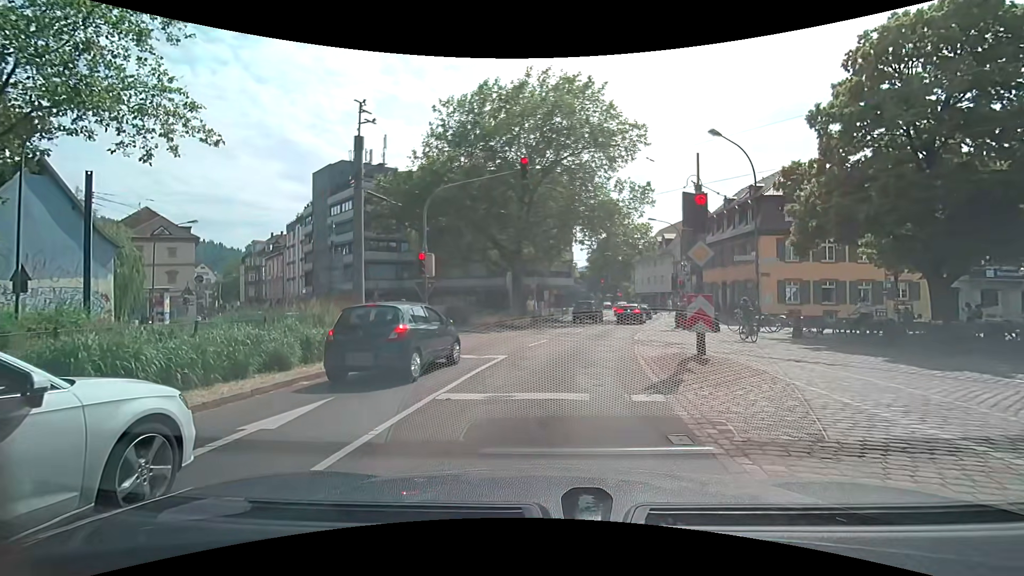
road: primary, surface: asphalt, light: Day
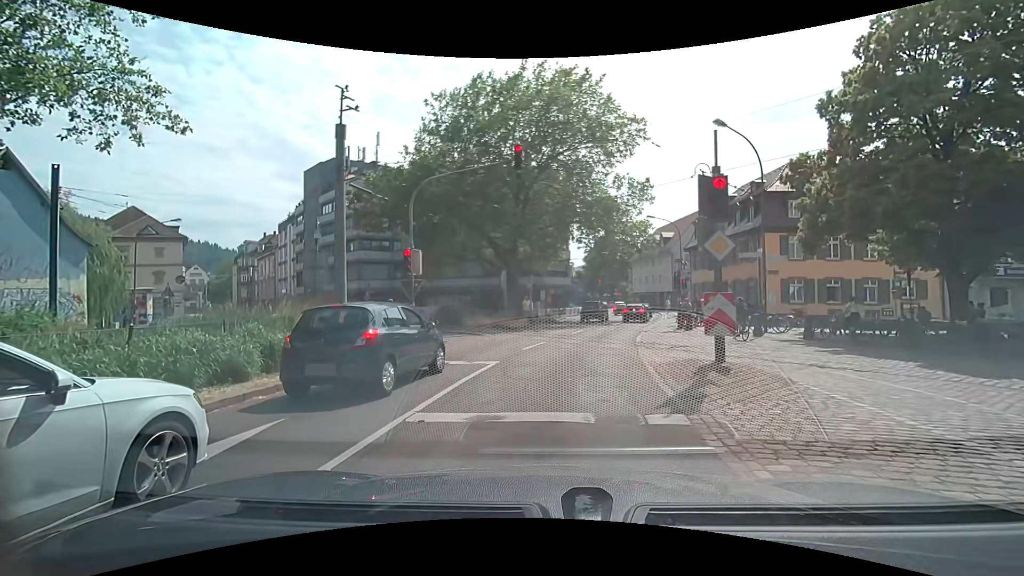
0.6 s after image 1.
(0.0, +1.3) m; 0°
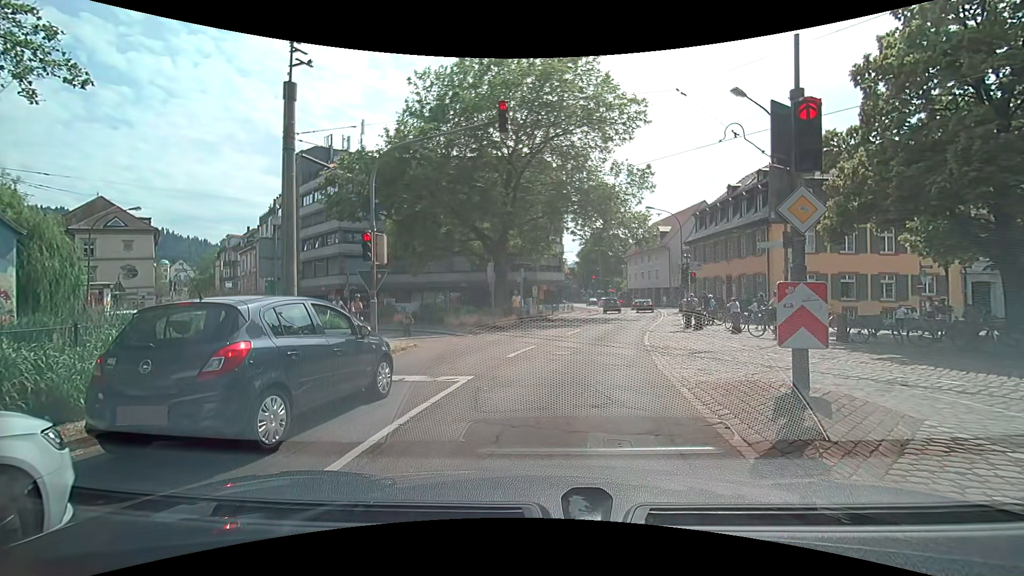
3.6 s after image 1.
(0.0, +2.9) m; +2°
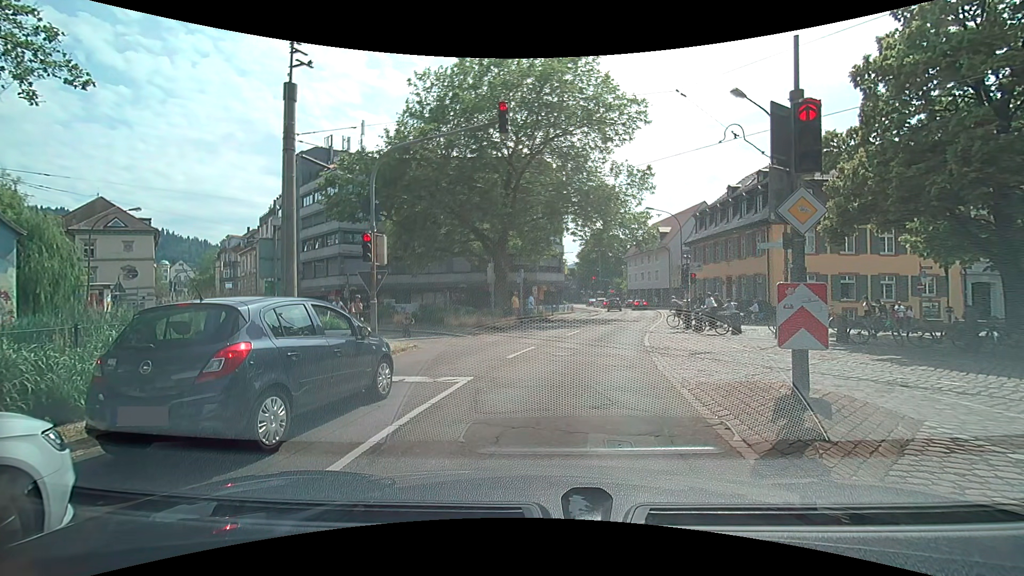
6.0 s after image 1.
(0.0, +0.1) m; 0°
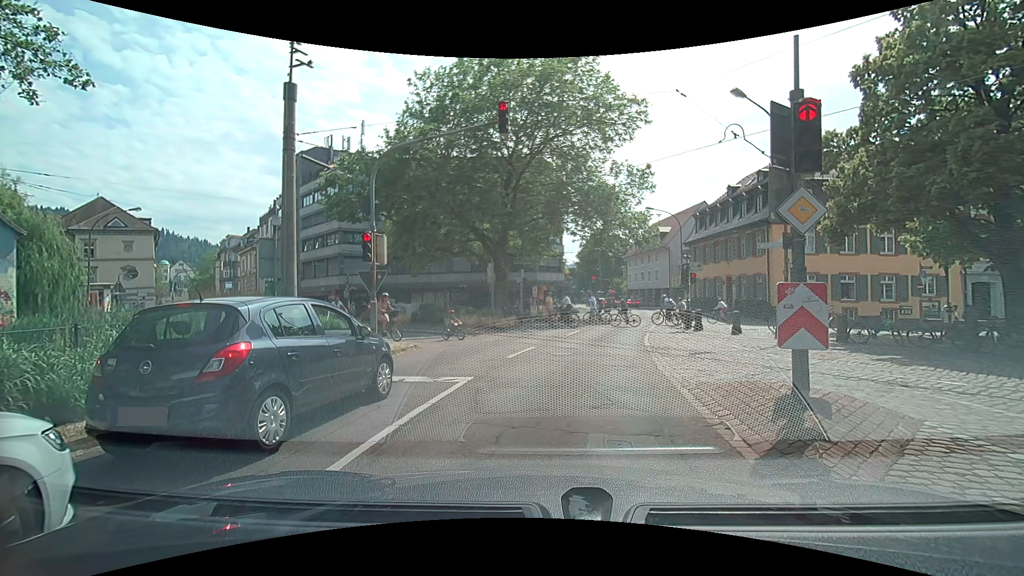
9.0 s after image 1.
(0.0, 0.0) m; 0°
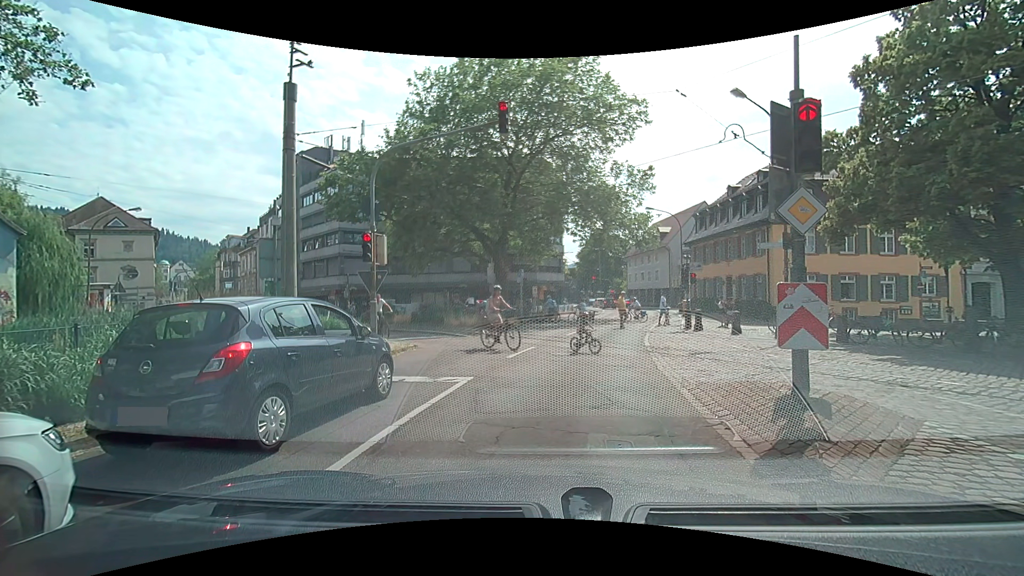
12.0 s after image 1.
(0.0, 0.0) m; 0°
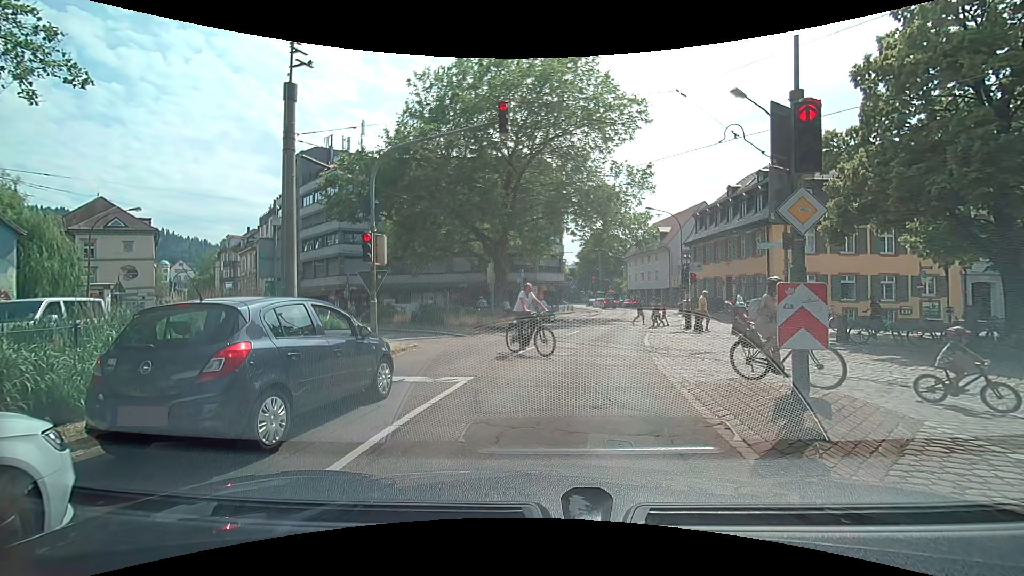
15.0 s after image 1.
(0.0, 0.0) m; 0°
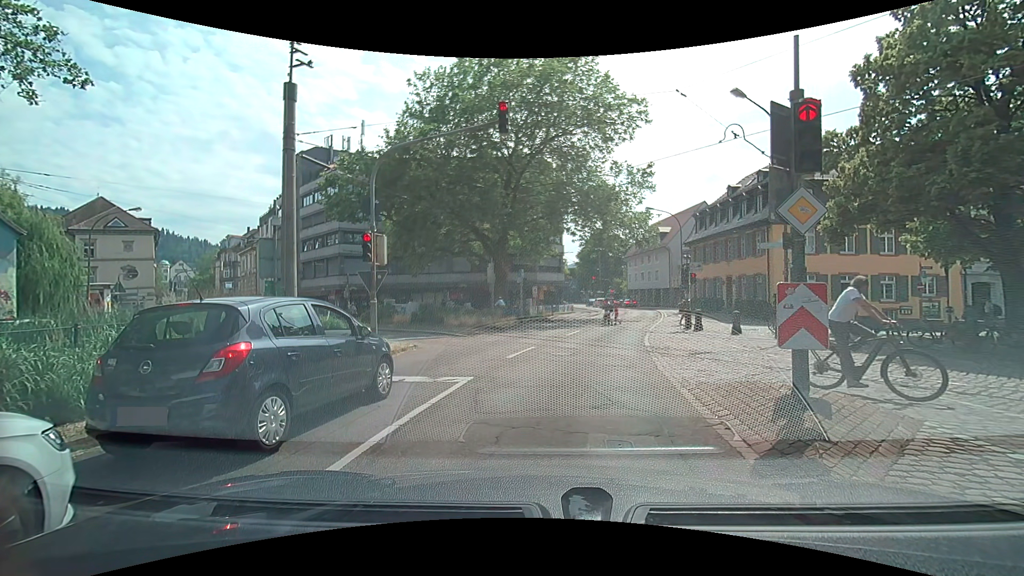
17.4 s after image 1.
(0.0, 0.0) m; 0°
